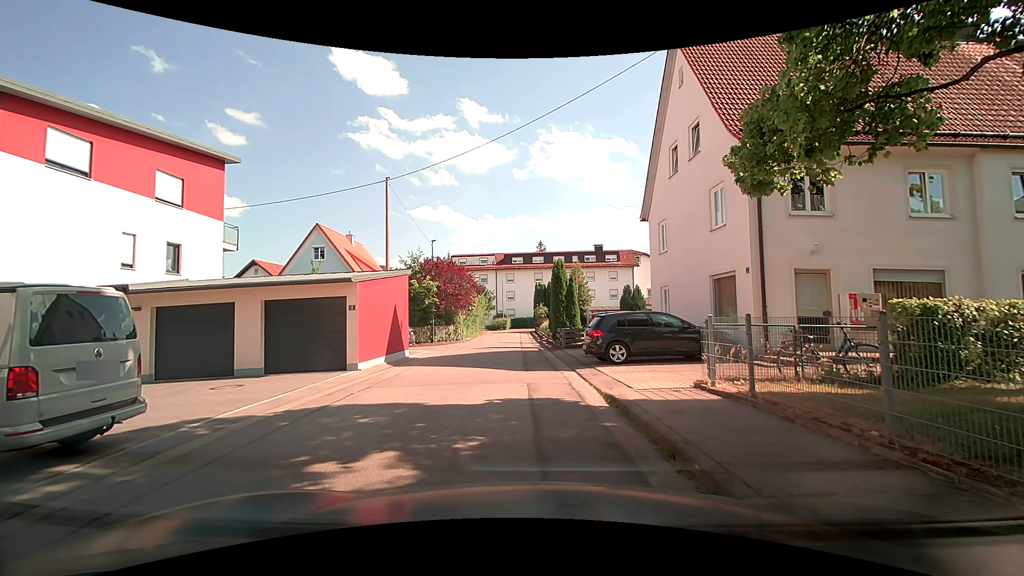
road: residential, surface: asphalt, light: Day
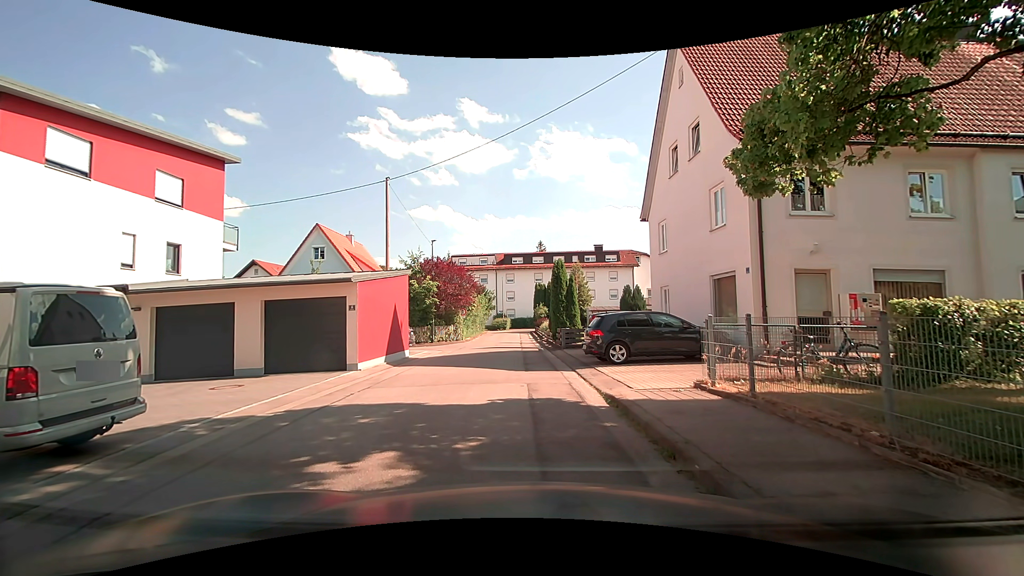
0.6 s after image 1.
(0.0, 0.0) m; 0°
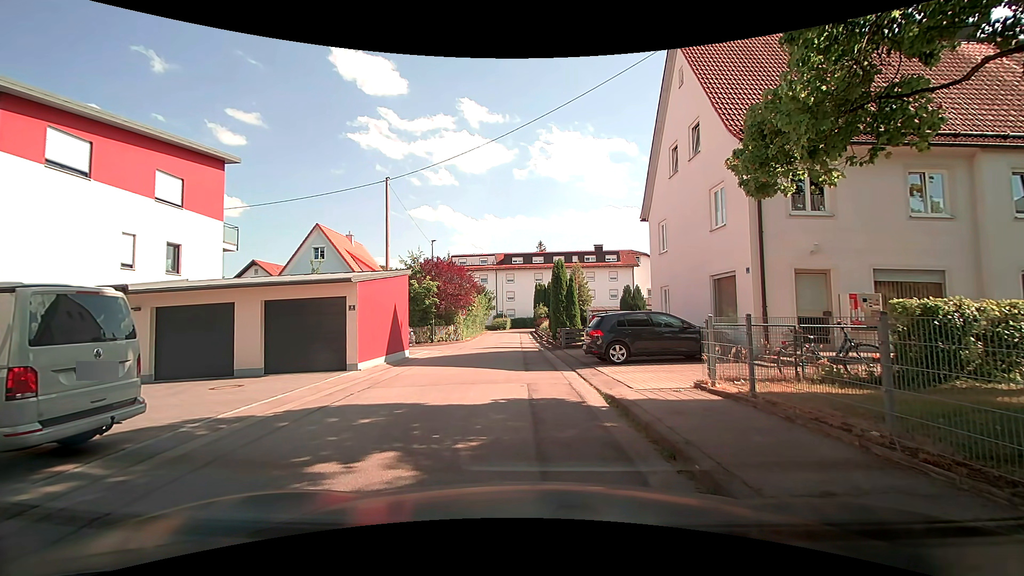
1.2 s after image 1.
(0.0, 0.0) m; 0°
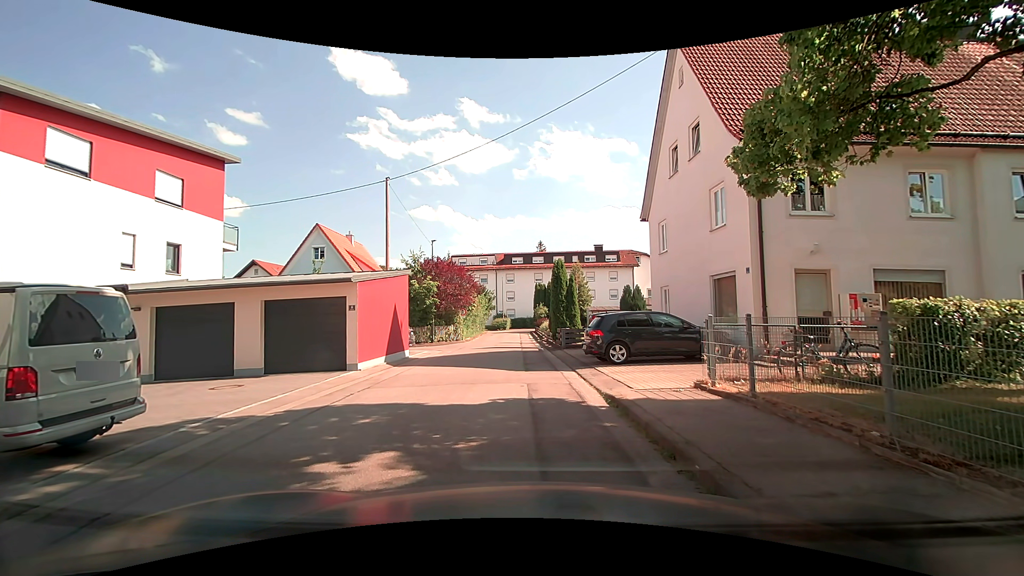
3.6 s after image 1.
(0.0, 0.0) m; 0°
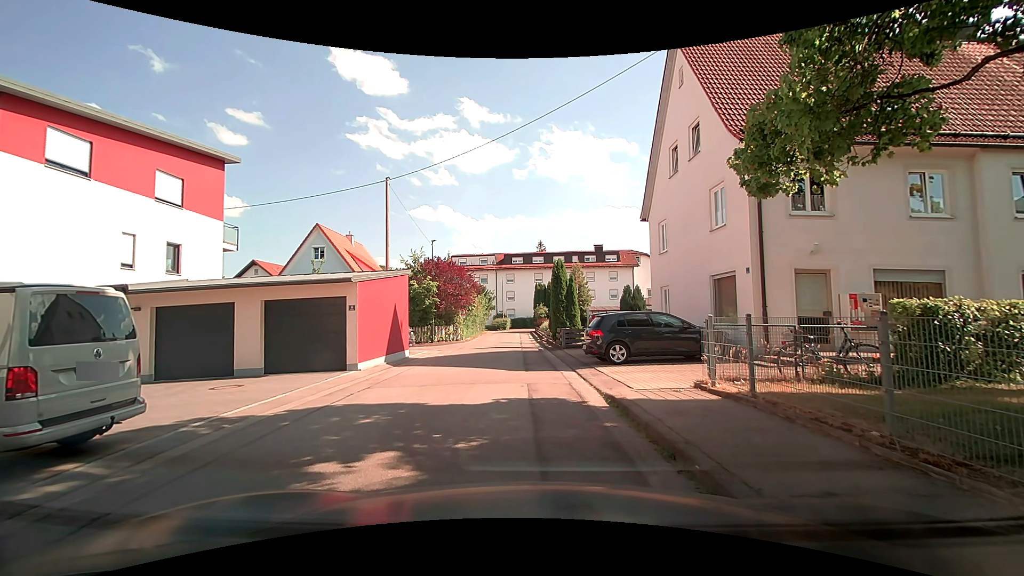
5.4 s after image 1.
(0.0, 0.0) m; 0°
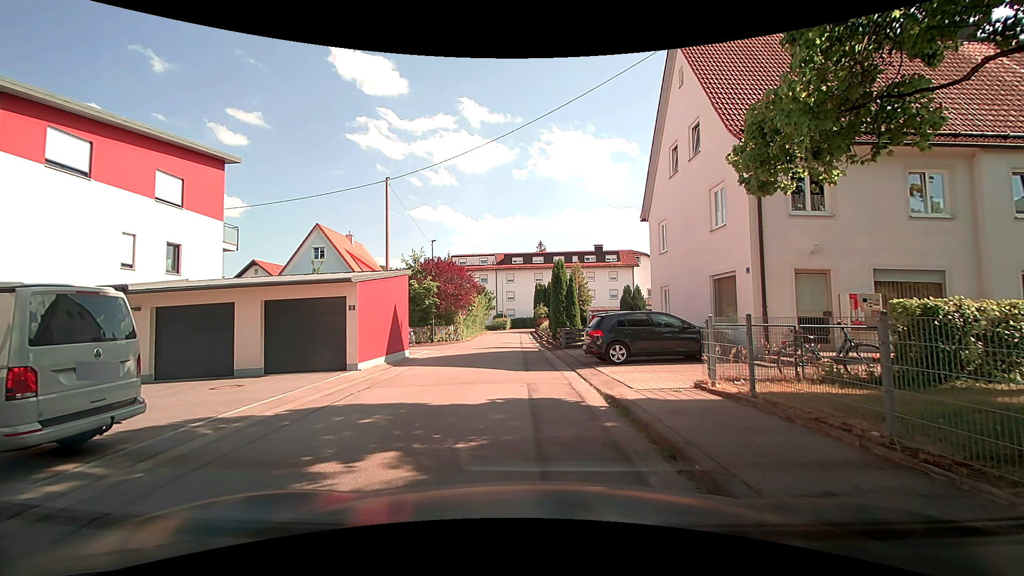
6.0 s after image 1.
(0.0, 0.0) m; 0°
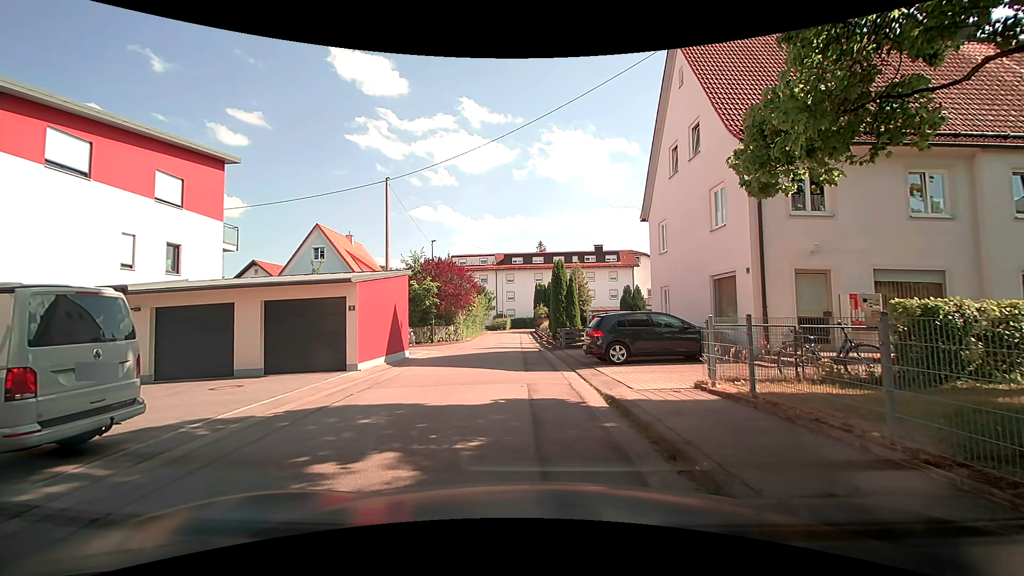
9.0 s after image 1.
(0.0, 0.0) m; 0°
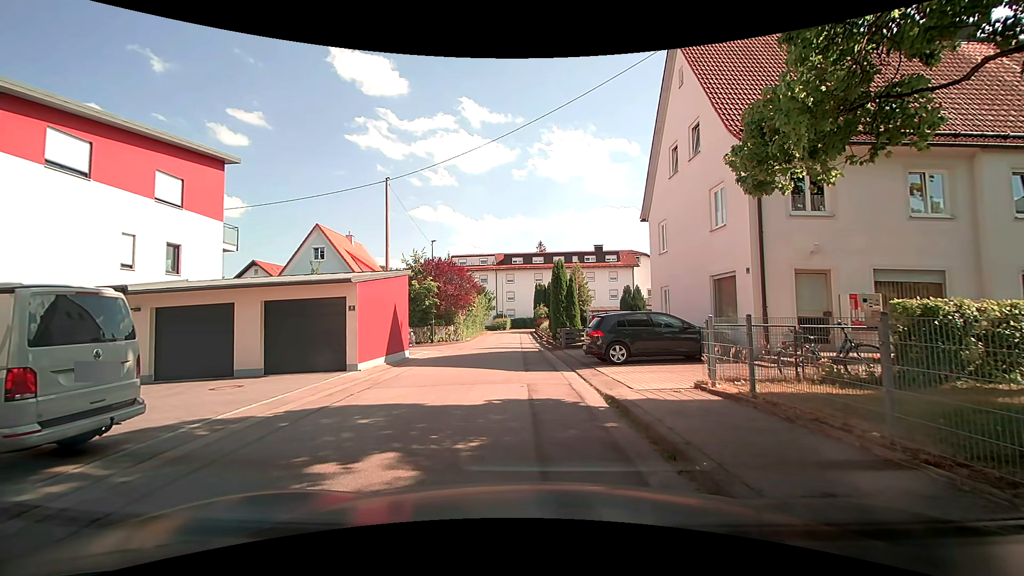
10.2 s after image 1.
(0.0, 0.0) m; 0°
